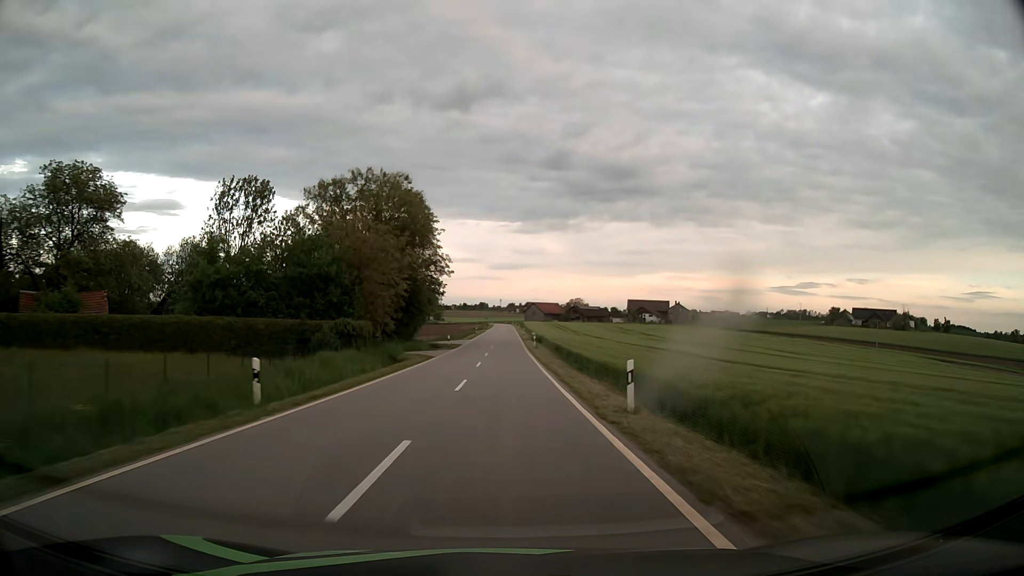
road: tertiary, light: Day
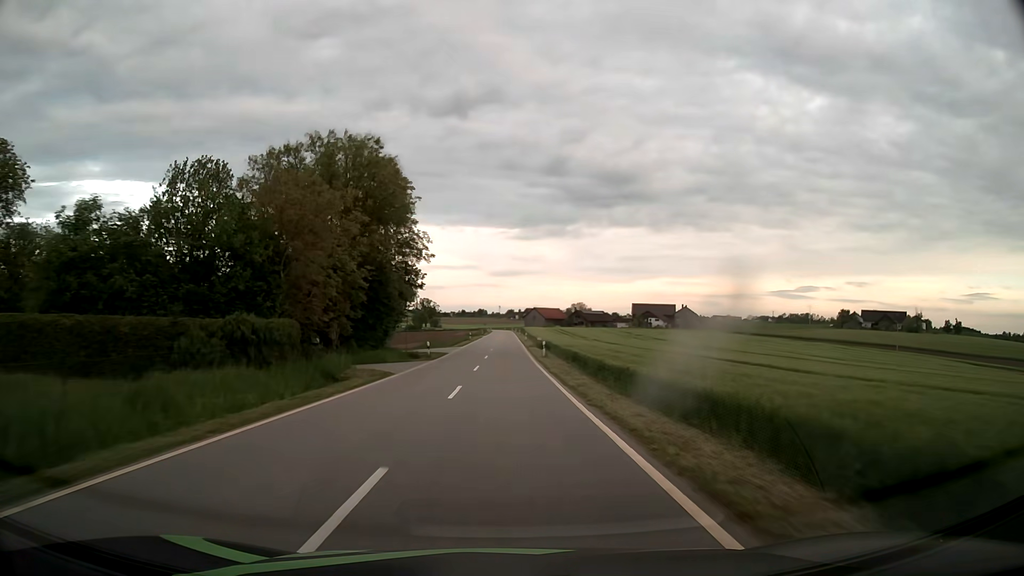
(0.0, +14.2) m; 0°
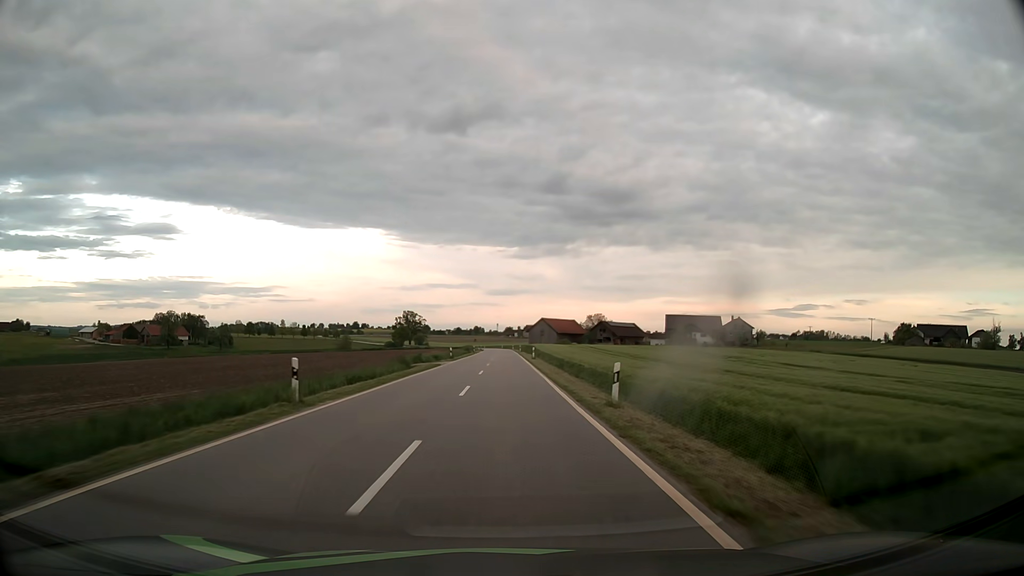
(+0.1, +70.8) m; 0°
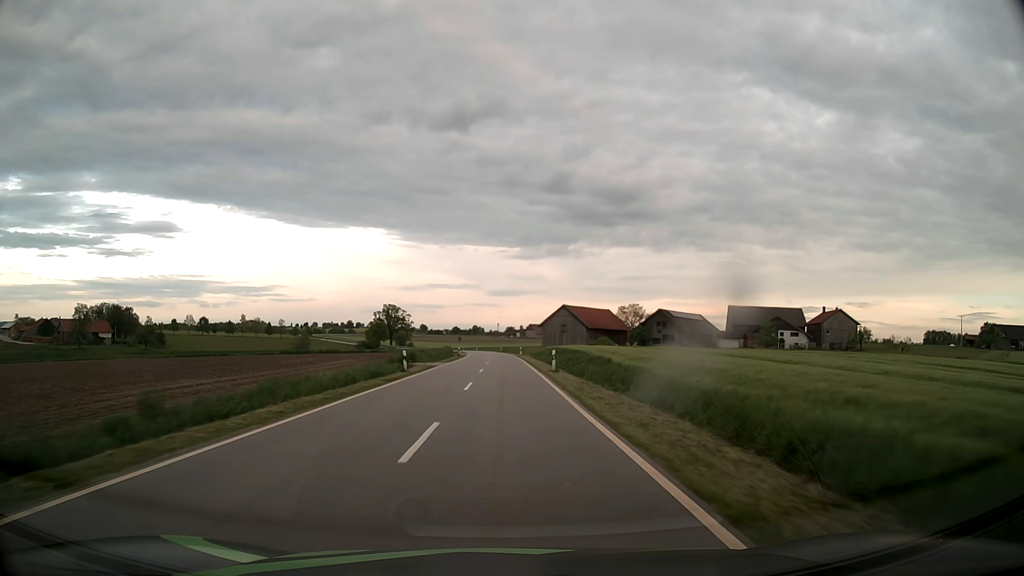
(0.0, +70.7) m; 0°
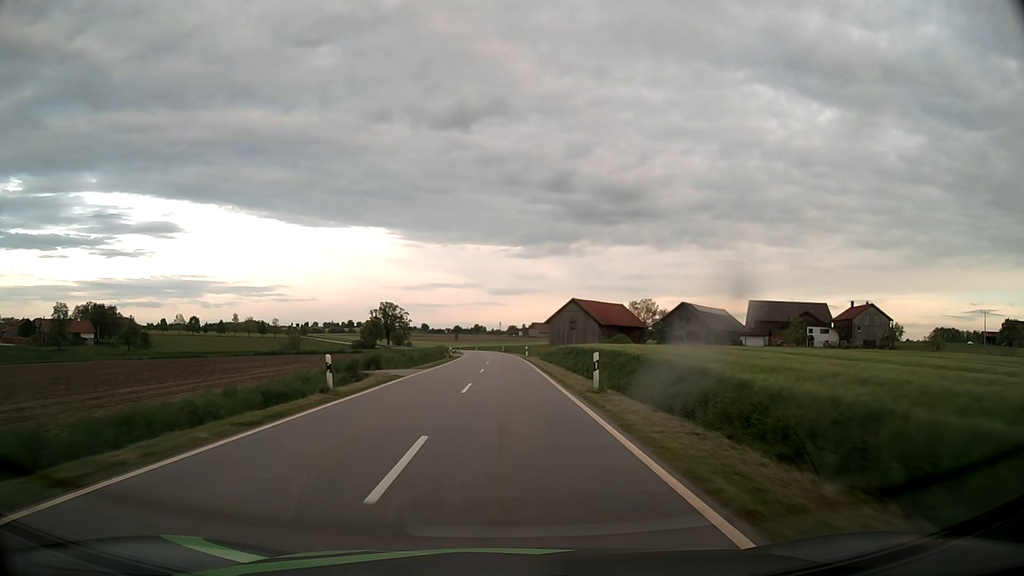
(0.0, +14.2) m; 0°
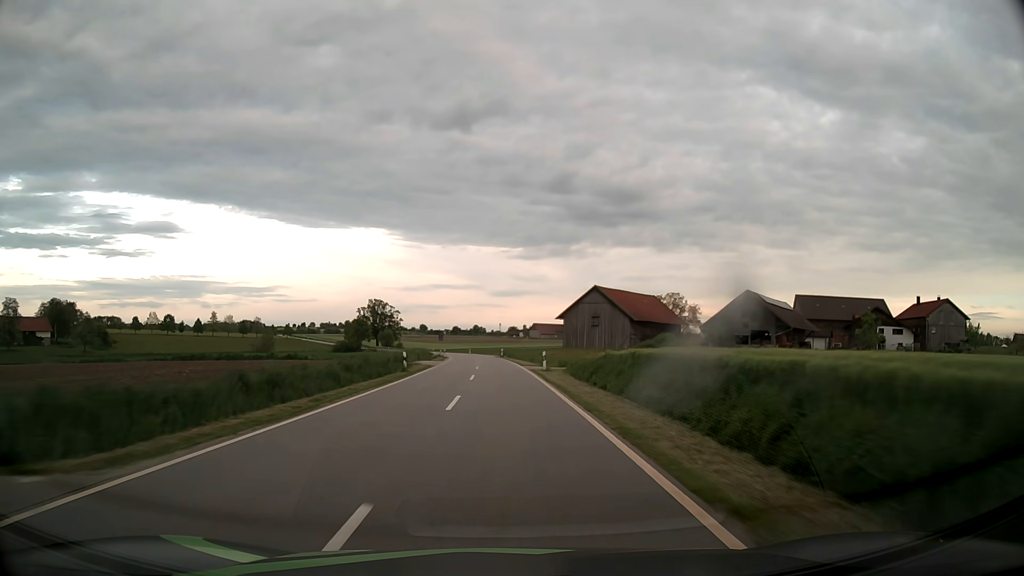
(0.0, +28.4) m; 0°
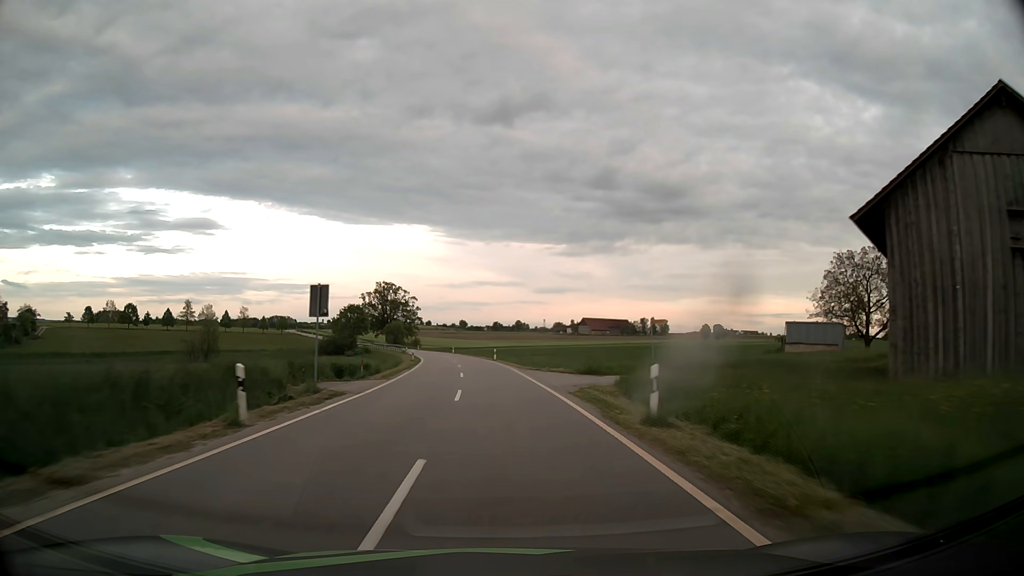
(-2.0, +70.8) m; -4°
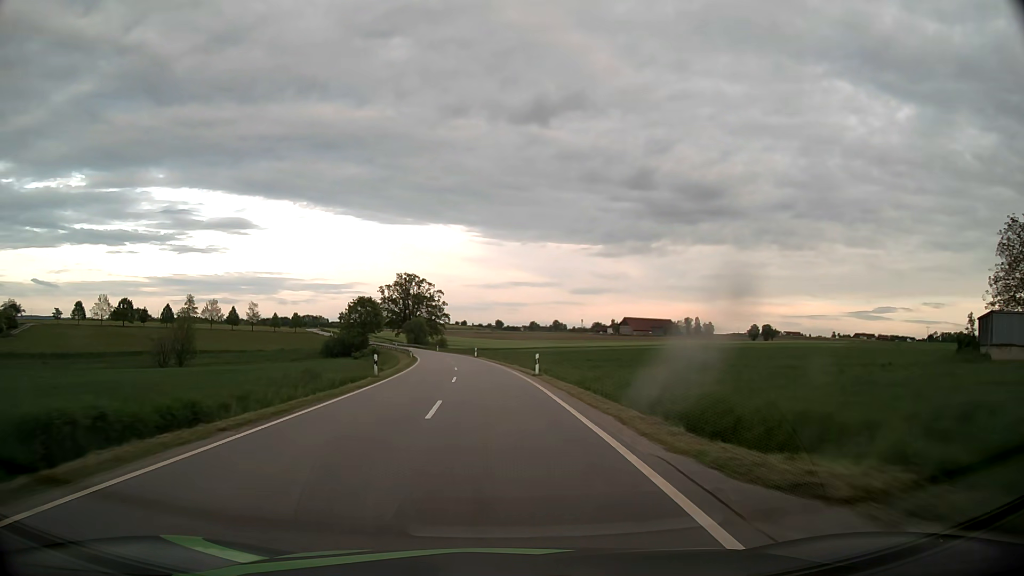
(-0.5, +28.4) m; -3°
(0, +10) (0, +20) (-1, +30) (-2, +40) (-3, +50) (-4, +60) (-5, +70) (-7, +80) (-8, +89) (-10, +99) m
